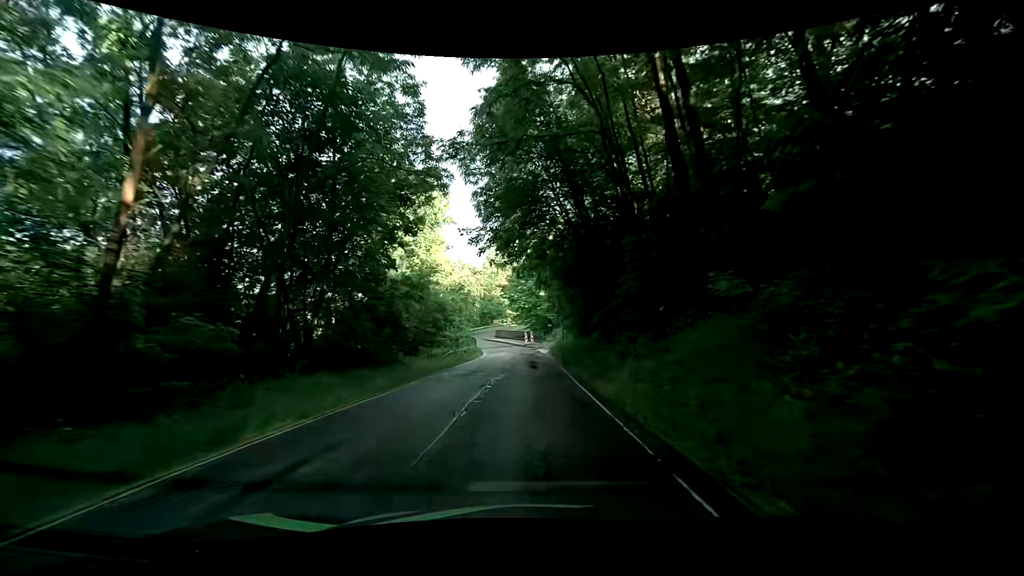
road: tertiary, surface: asphalt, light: Day
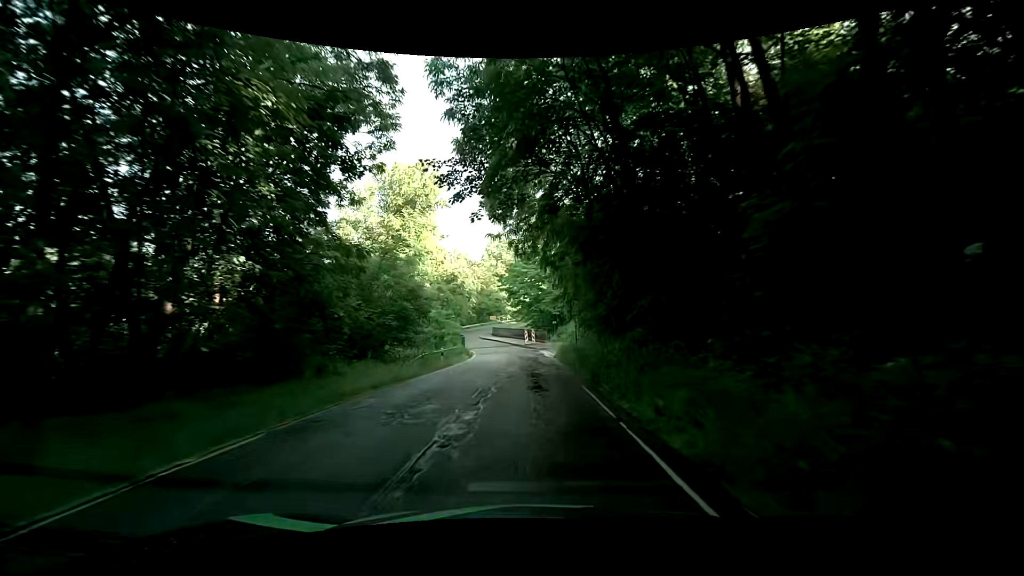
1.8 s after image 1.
(+0.3, +10.1) m; +2°
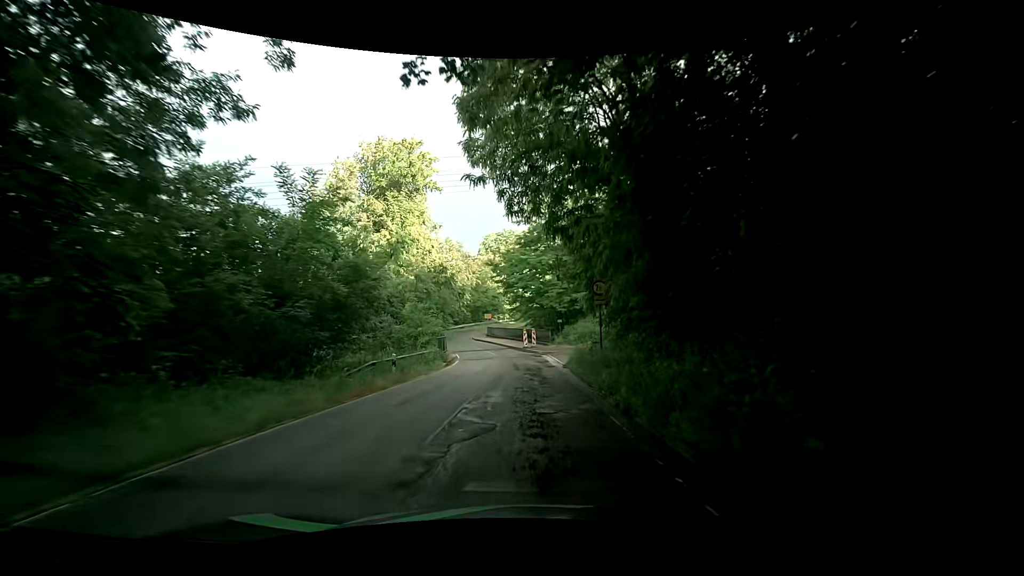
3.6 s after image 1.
(-0.1, +9.8) m; 0°
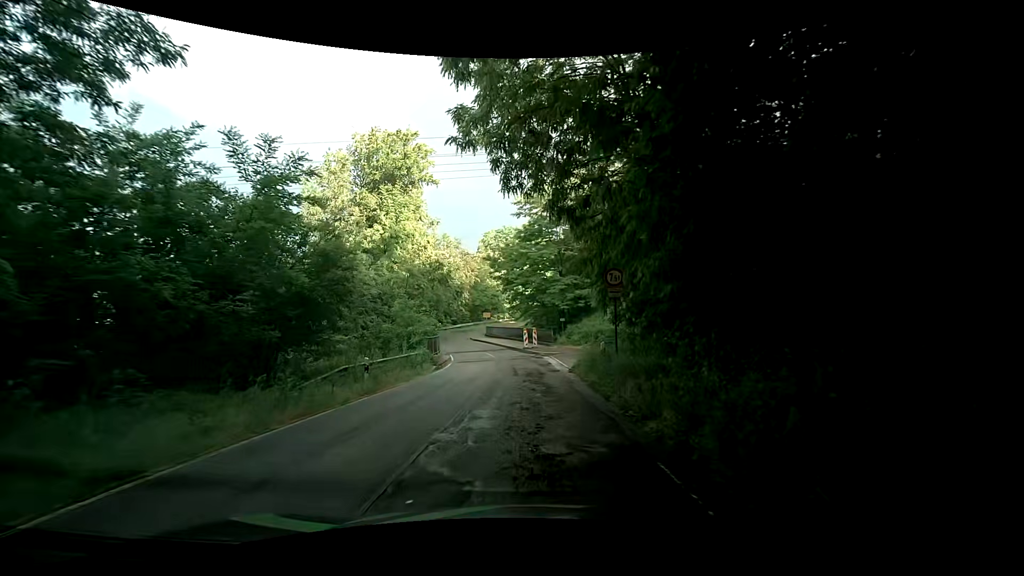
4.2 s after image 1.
(+0.1, +3.1) m; +2°
